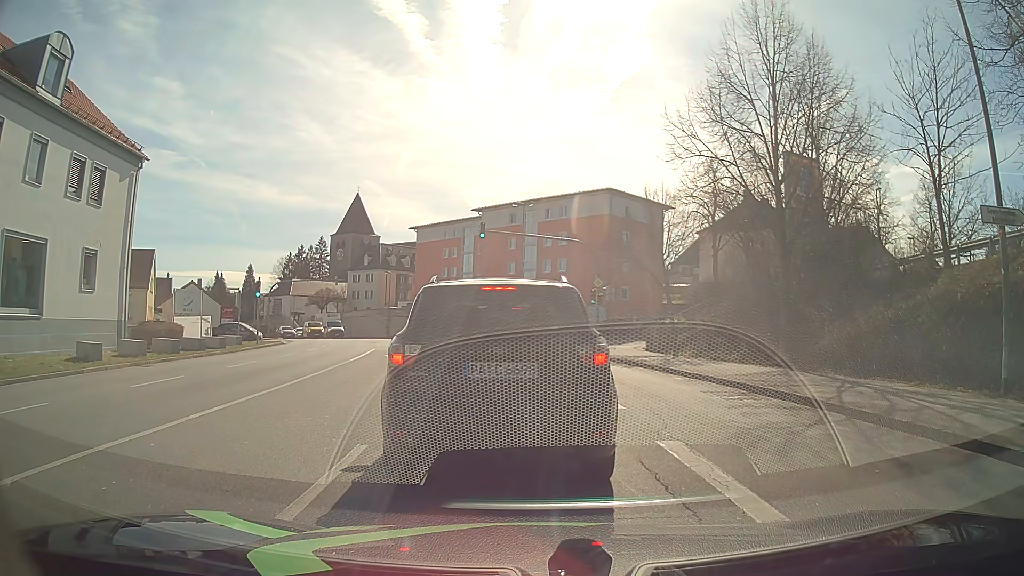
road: tertiary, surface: asphalt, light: Day
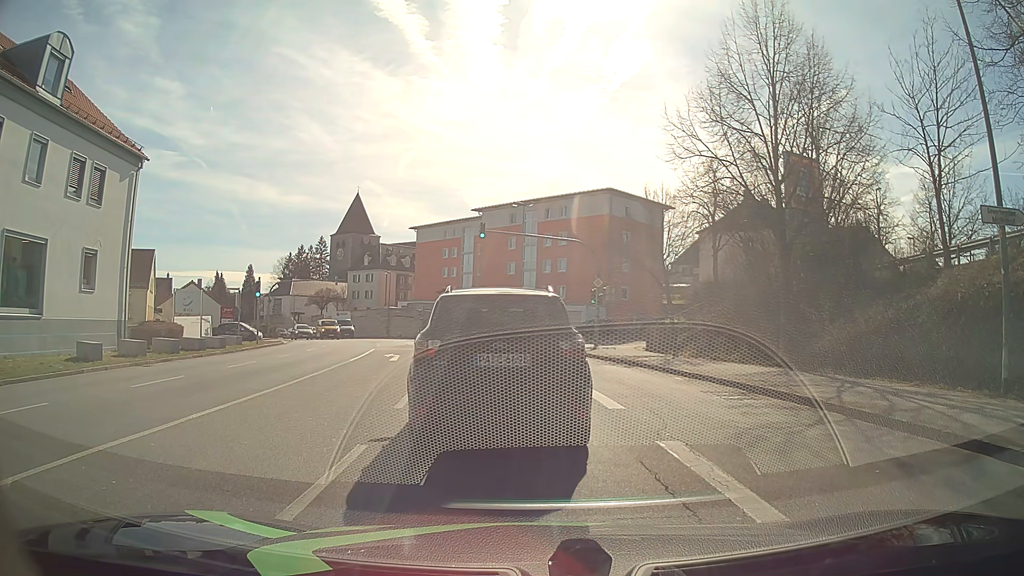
(0.0, 0.0) m; 0°
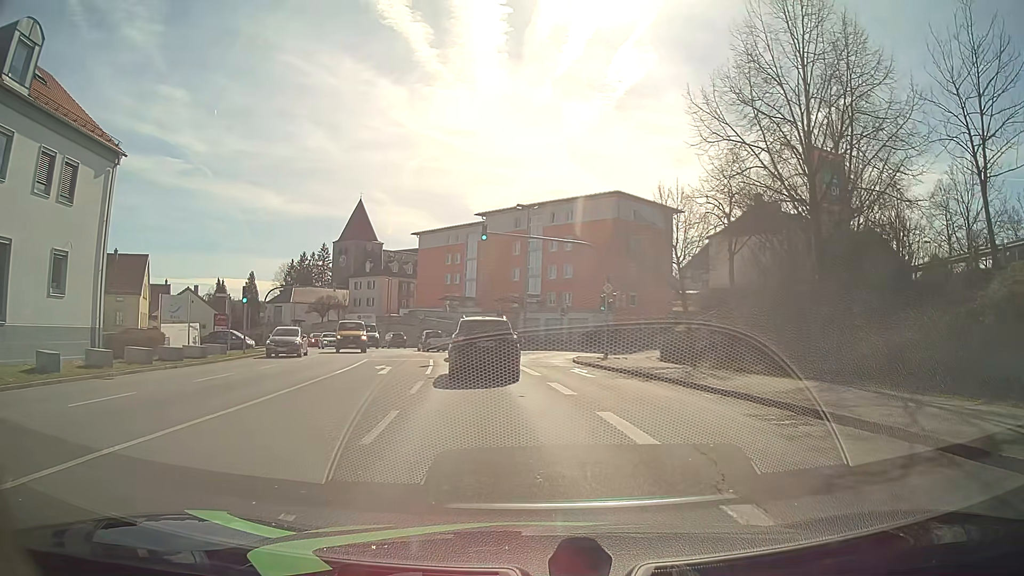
(-0.1, +2.7) m; -1°
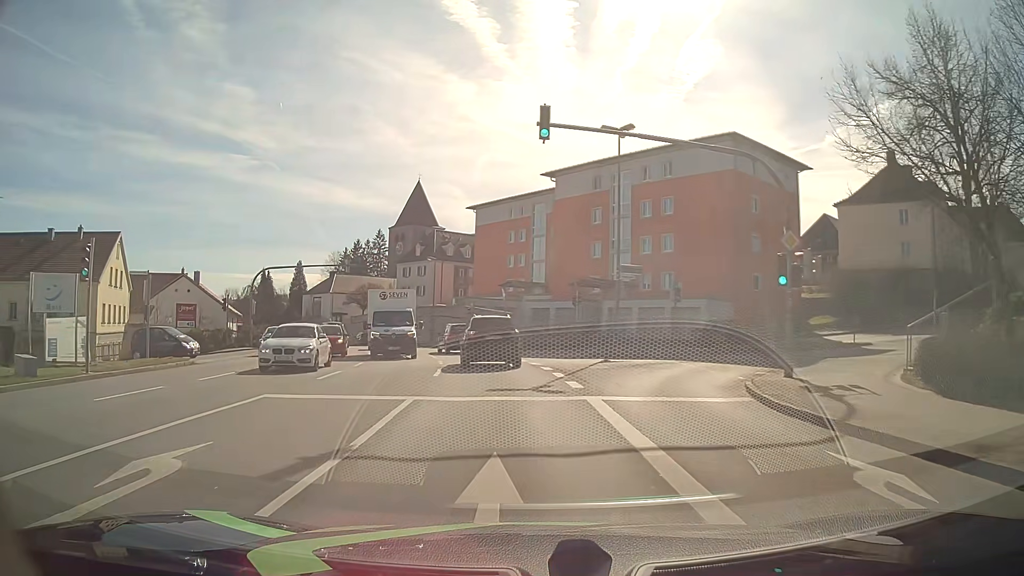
(-1.2, +18.5) m; -6°
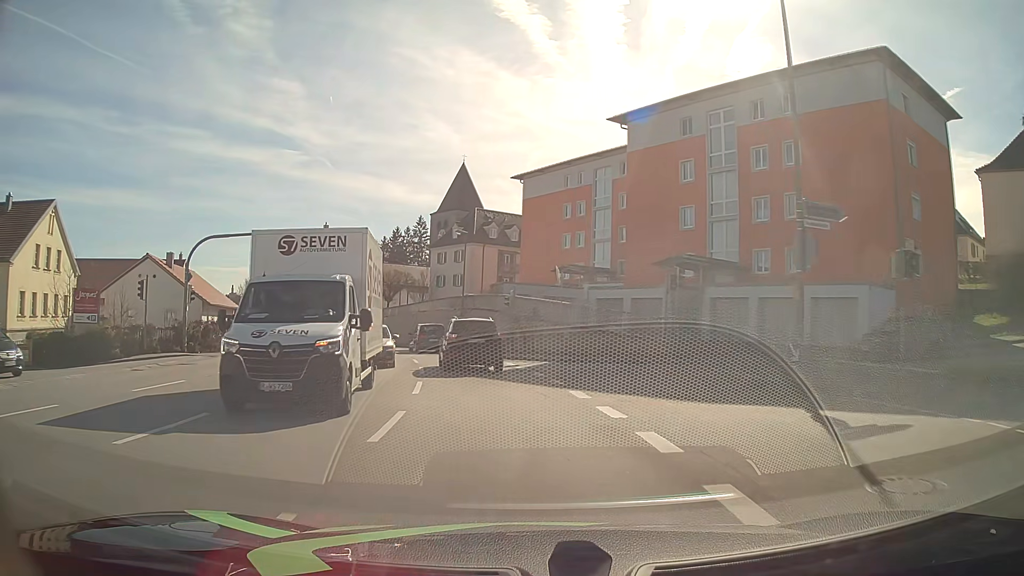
(-1.0, +16.0) m; -6°
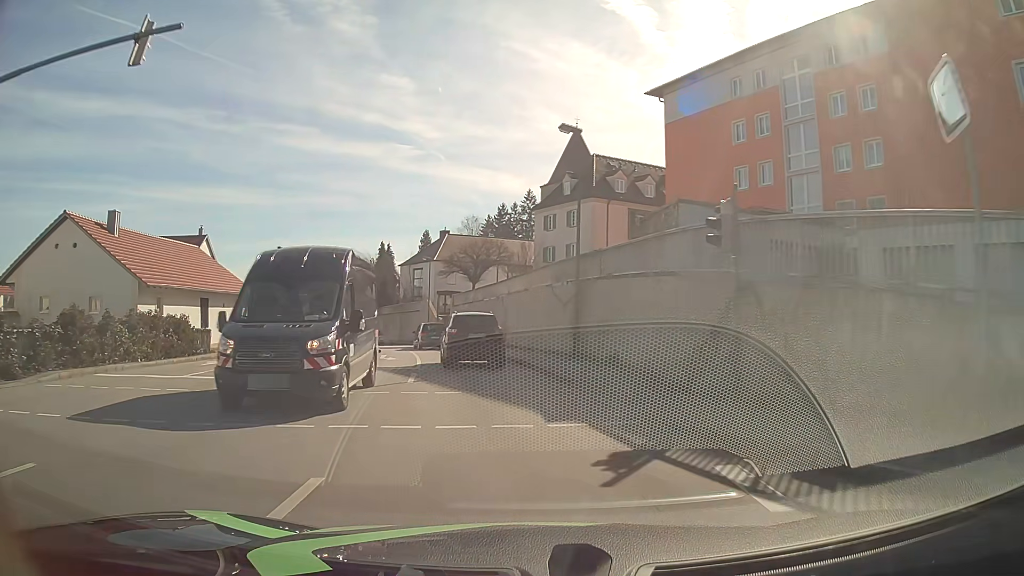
(-1.7, +23.4) m; -10°
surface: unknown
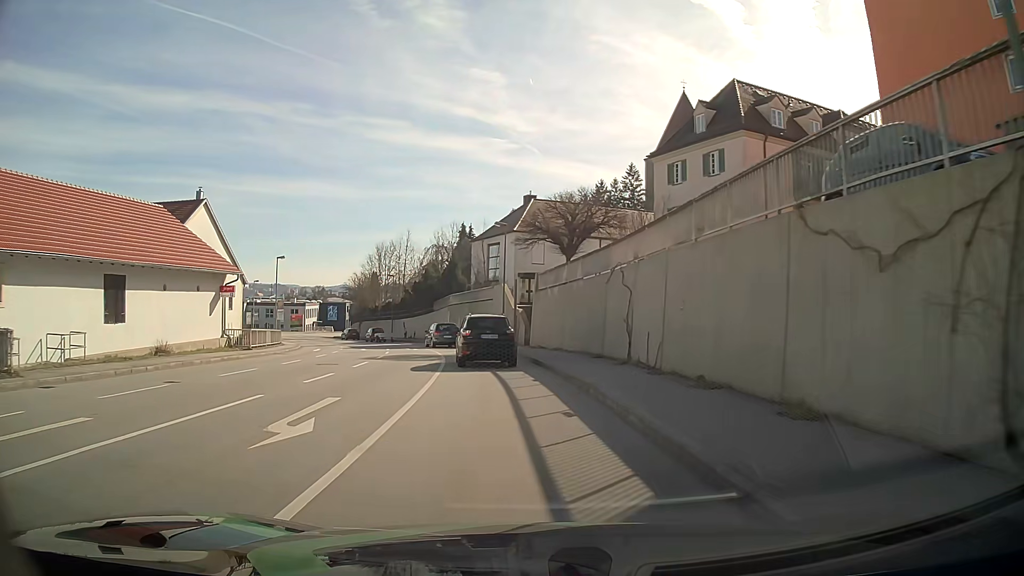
(-1.2, +18.9) m; -8°
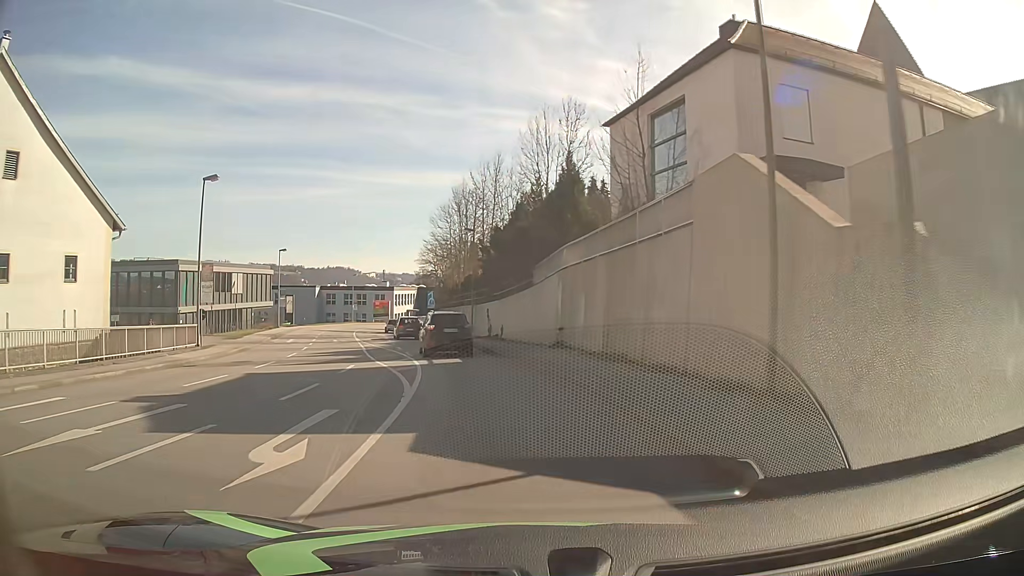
(-3.2, +34.7) m; -11°
(0, +10) (-2, +20) (-5, +30) (-8, +39) (-11, +48) (-14, +58) (-17, +68) (-19, +77) (-21, +87) (-21, +97) m
